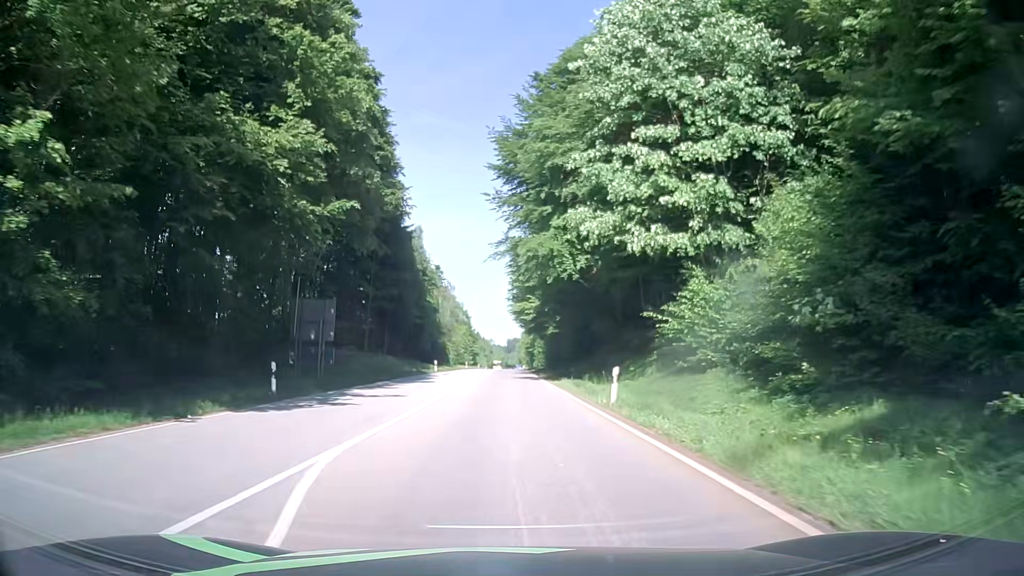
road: secondary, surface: asphalt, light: Day
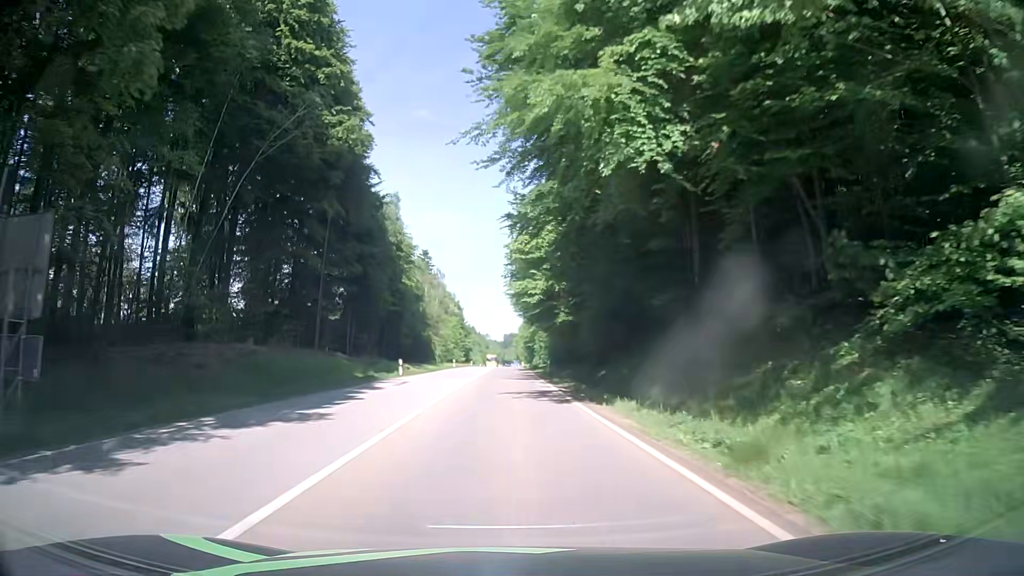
(+0.1, +19.5) m; 0°
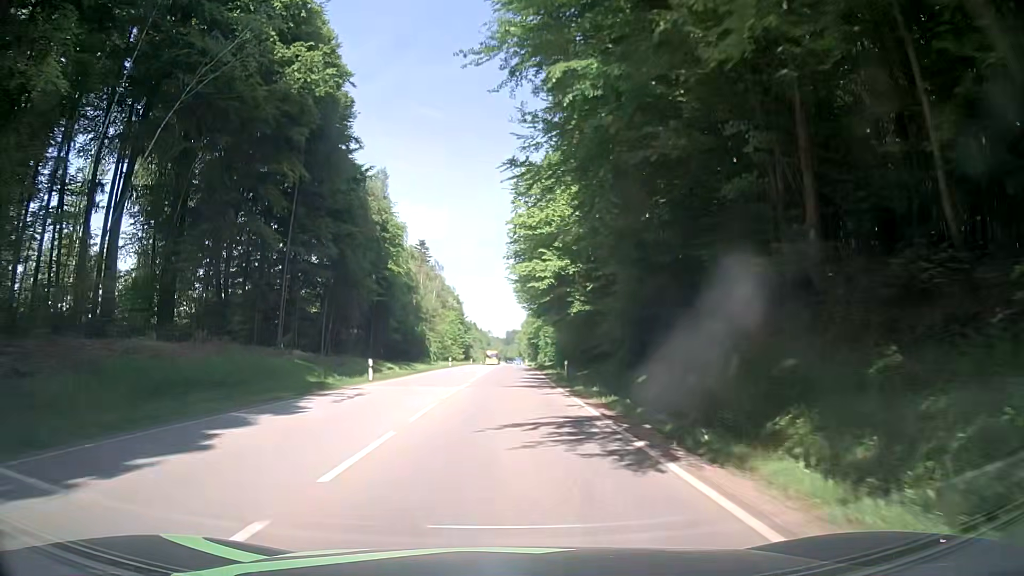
(+0.1, +10.4) m; +1°
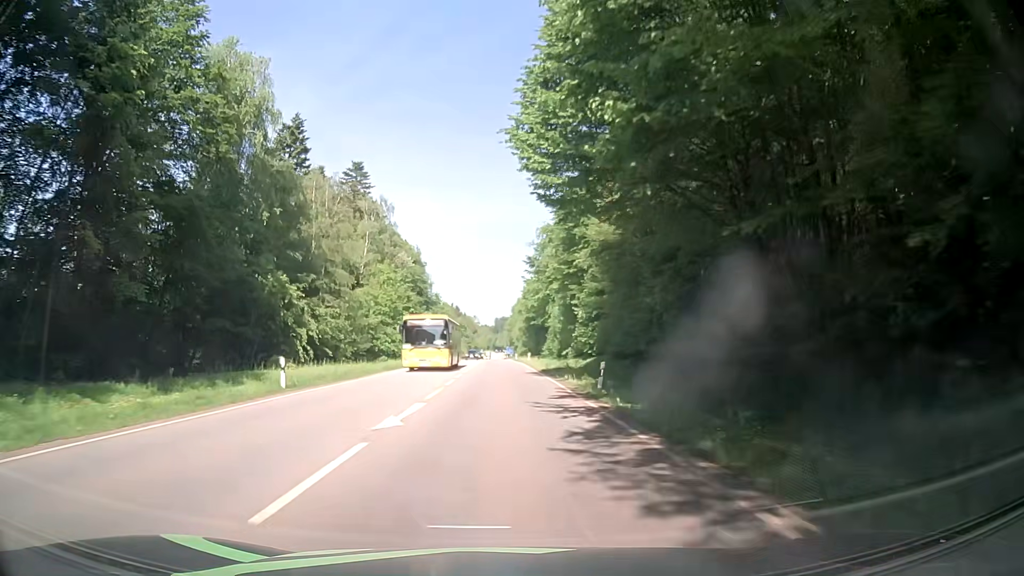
(-0.1, +56.2) m; 0°
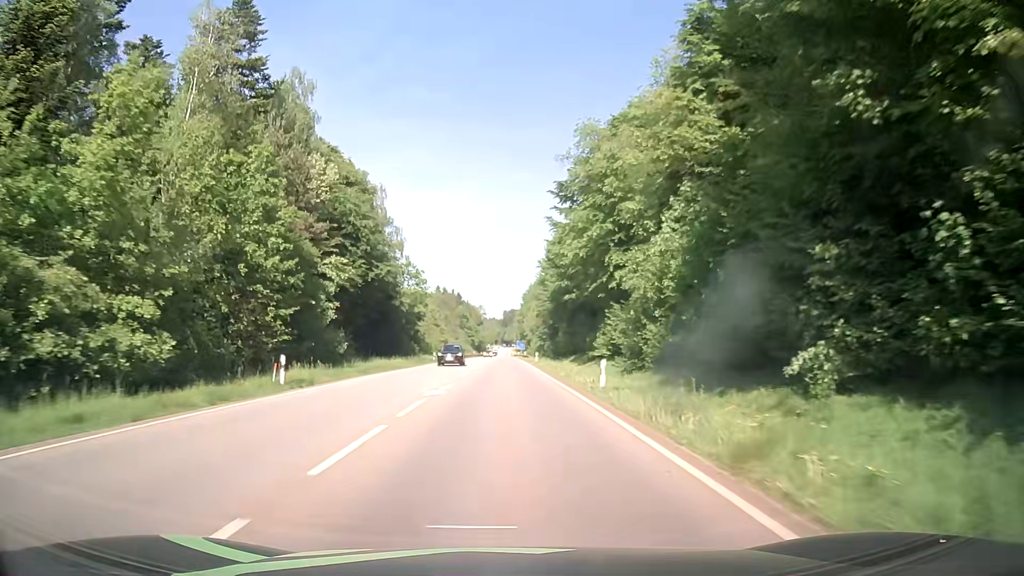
(-0.1, +46.6) m; 0°
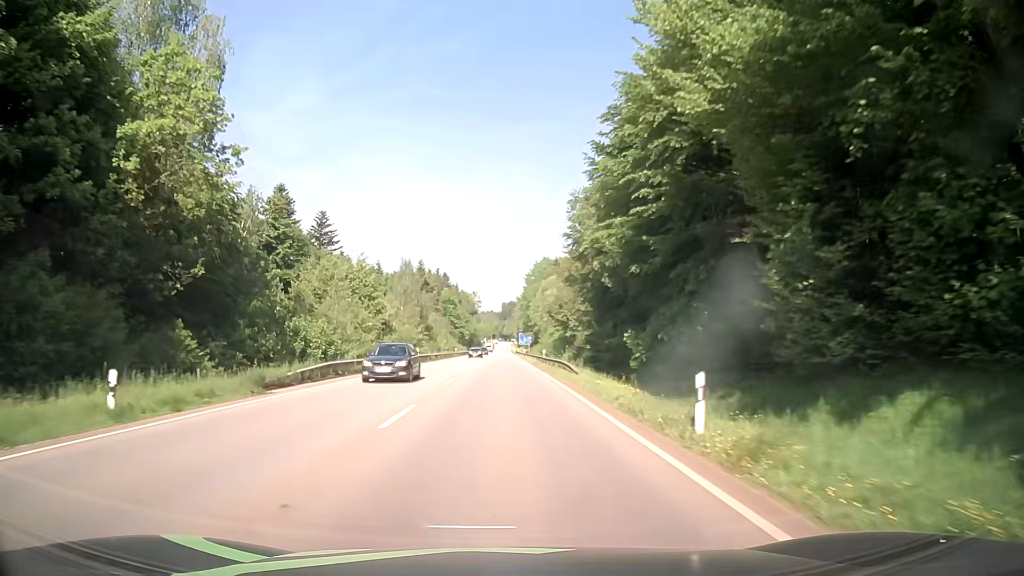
(-0.3, +56.3) m; 0°
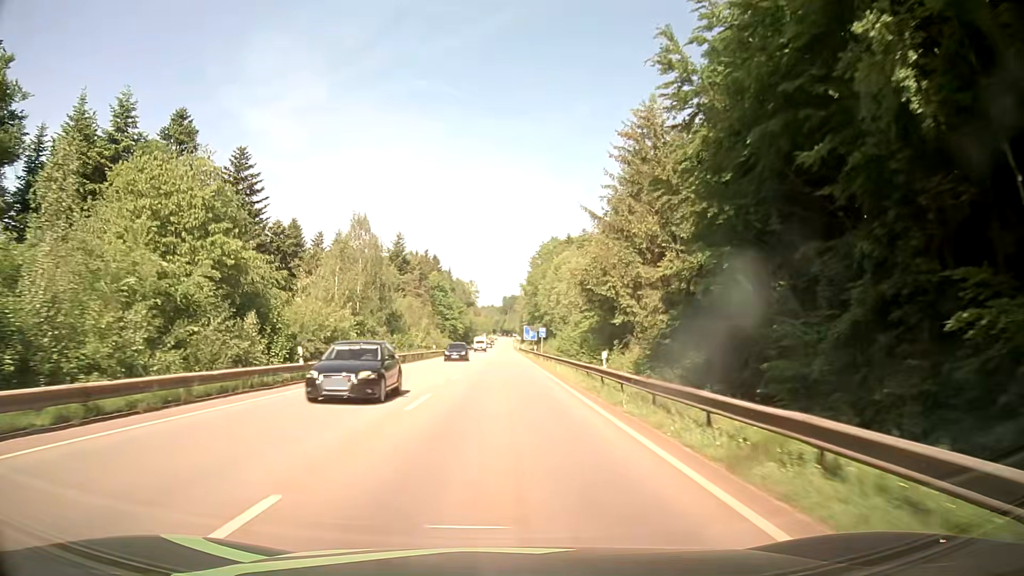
(-0.4, +33.4) m; -1°
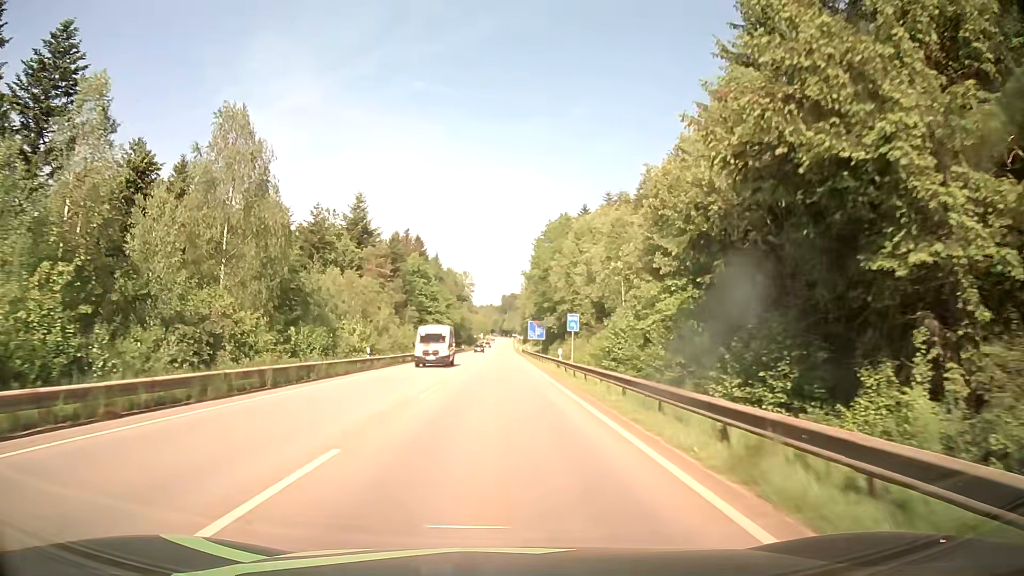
(+0.1, +33.5) m; 0°
(0, +10) (0, +20) (0, +30) (0, +40) (0, +50) (0, +60) (0, +70) (0, +80) (0, +90) (0, +100) m
